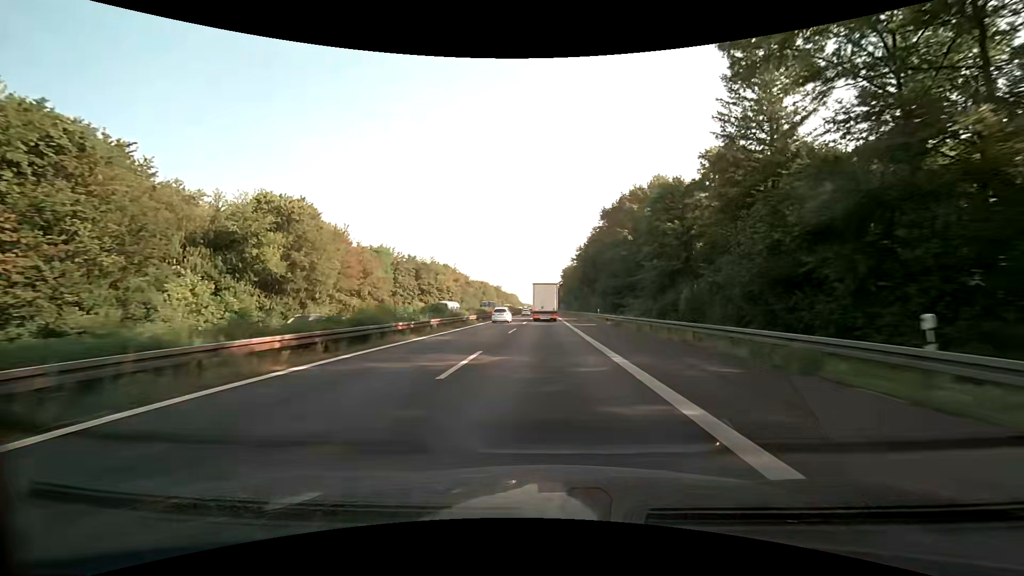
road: motorway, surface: asphalt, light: Day
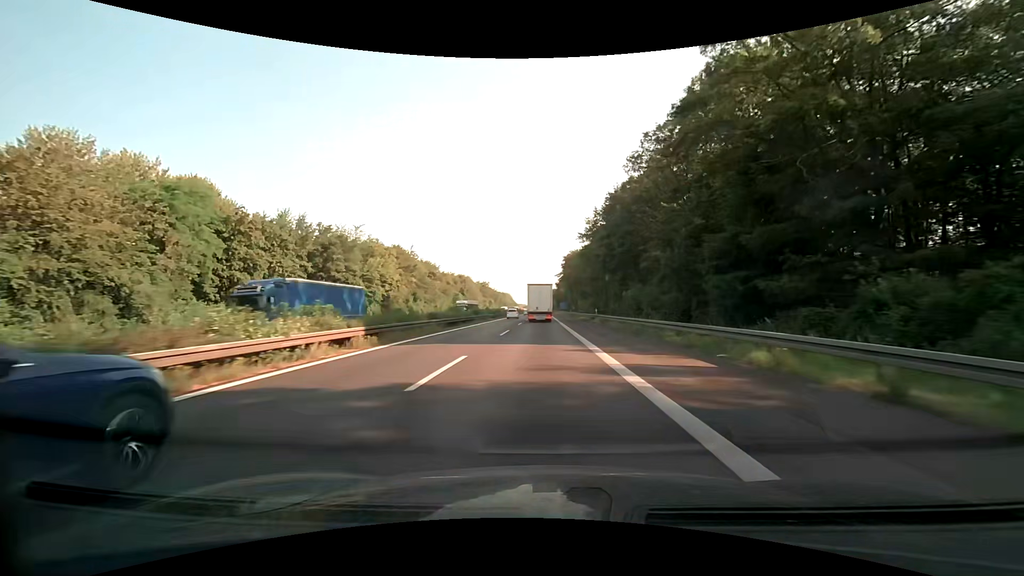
(+0.4, +55.6) m; 0°
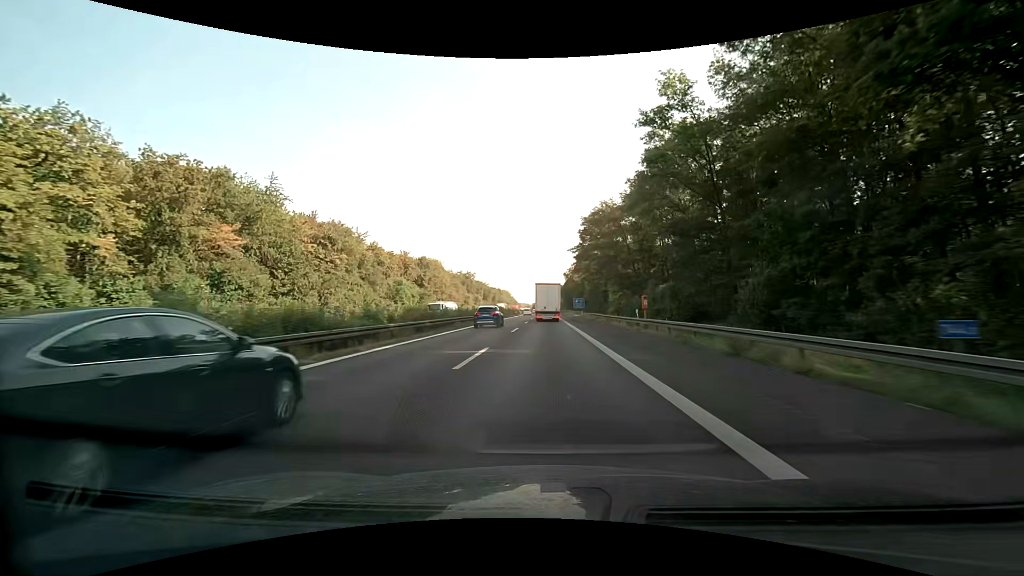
(-0.1, +69.4) m; 0°
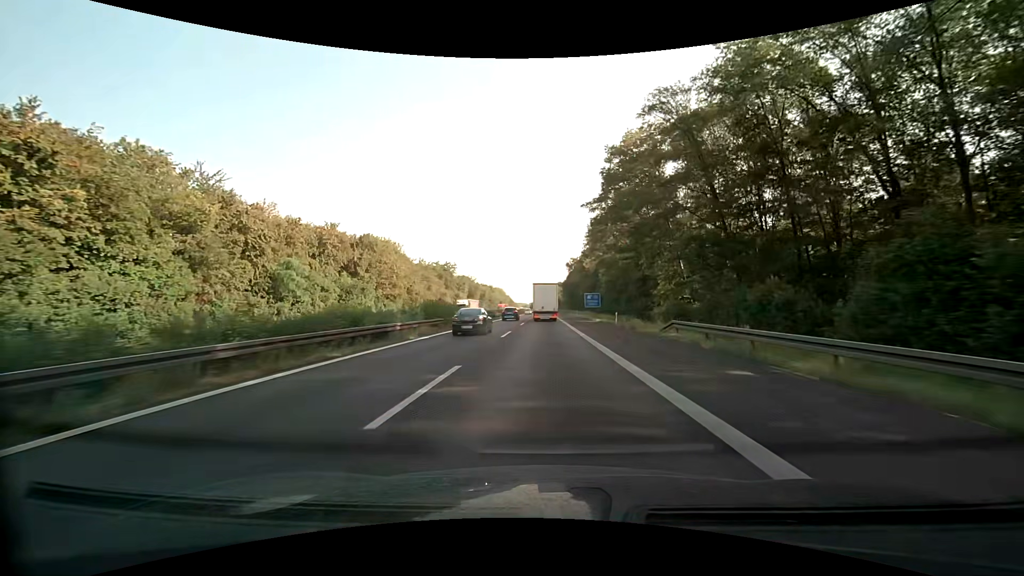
(+0.3, +41.6) m; 0°
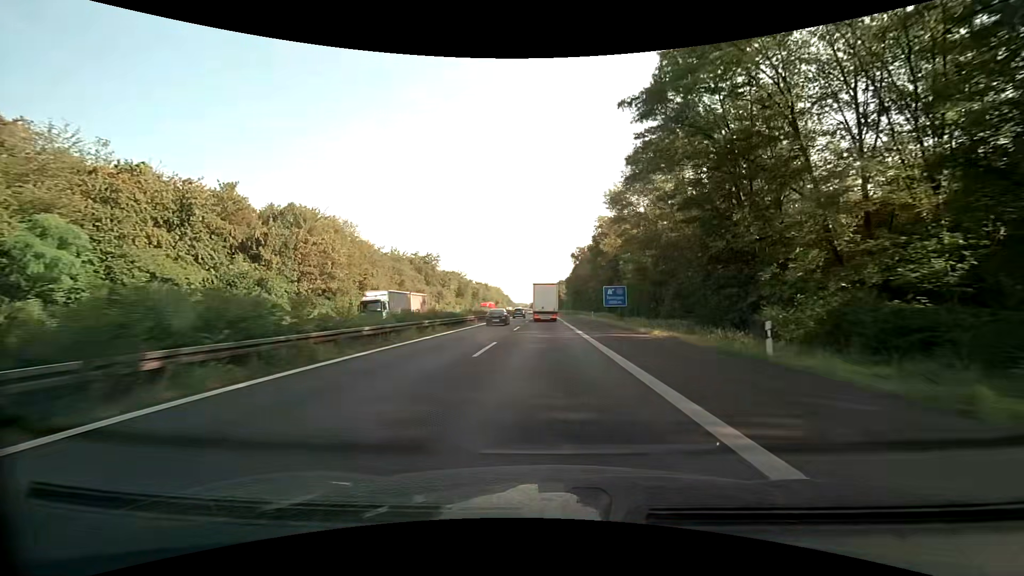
(0.0, +27.7) m; 0°
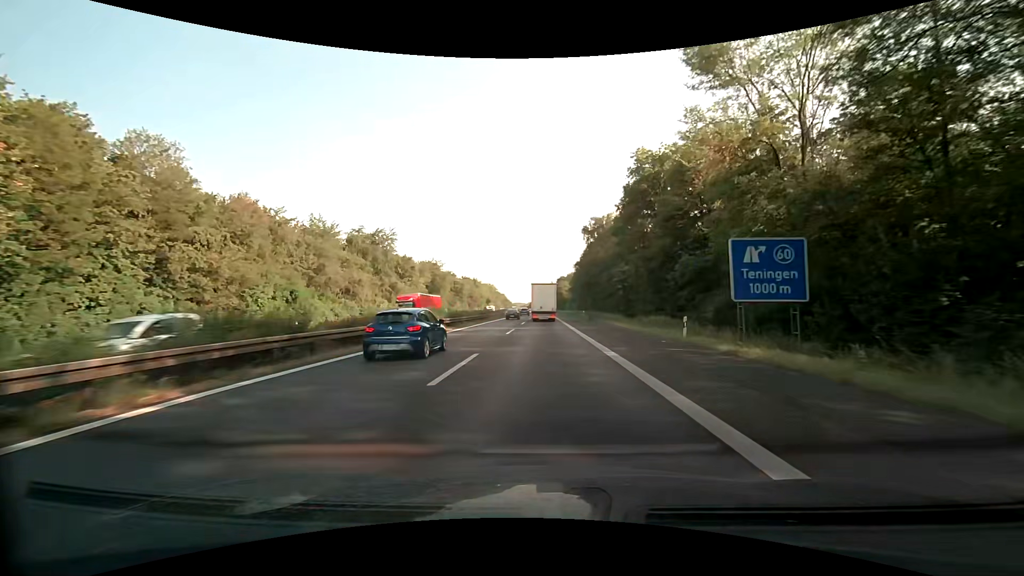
(0.0, +41.5) m; 0°
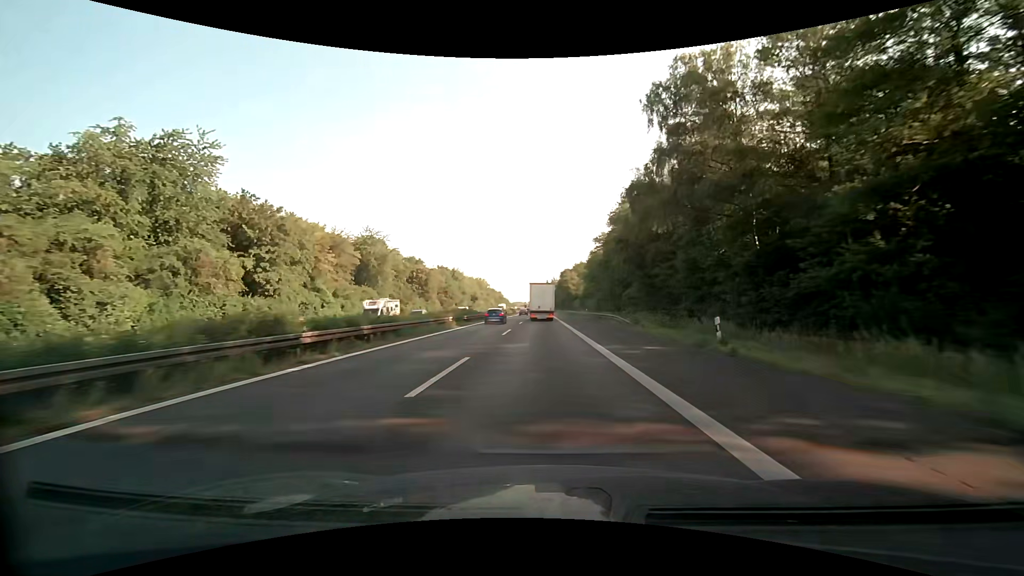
(+0.1, +55.3) m; 0°
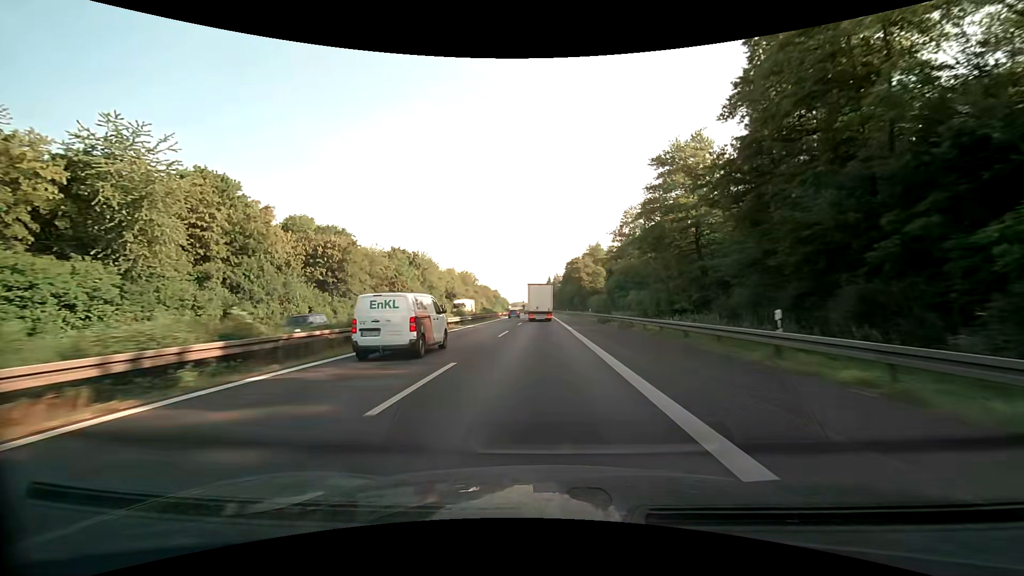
(-0.1, +55.3) m; -1°
(0, +10) (0, +20) (0, +30) (0, +40) (0, +50) (0, +60) (0, +70) (0, +80) (0, +90) (0, +100) m
